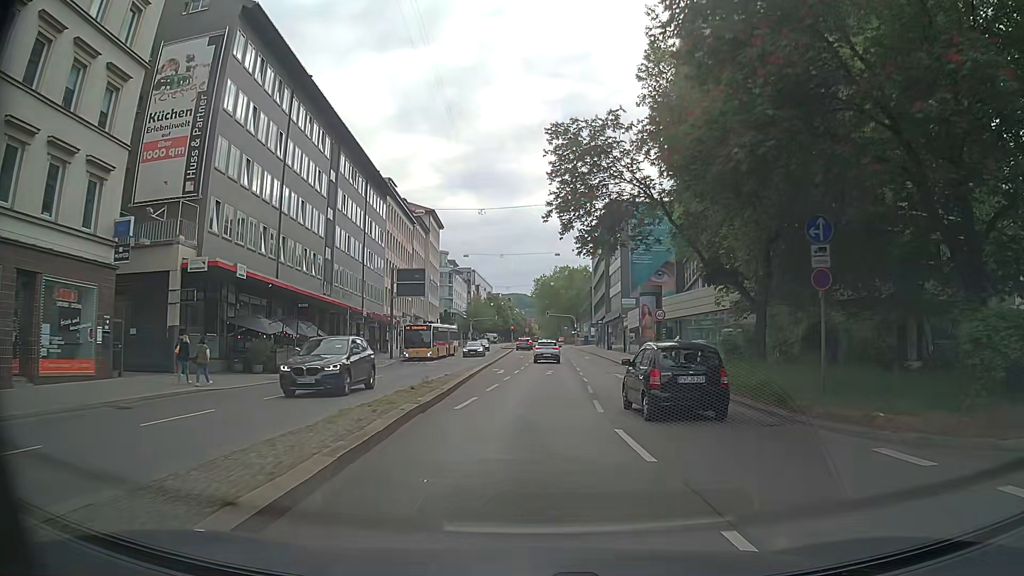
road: secondary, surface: asphalt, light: Day
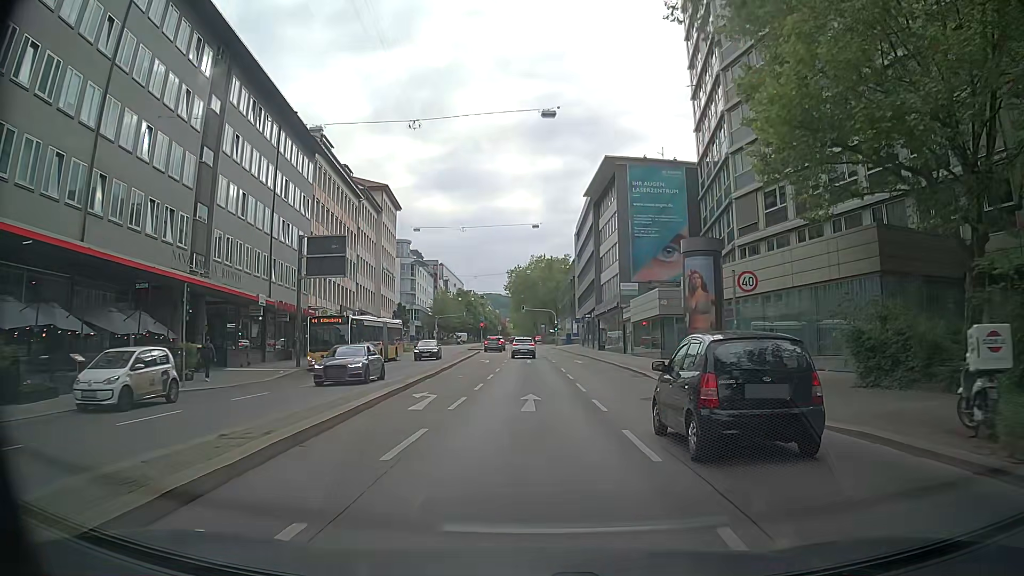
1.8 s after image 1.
(+0.3, +17.7) m; +2°
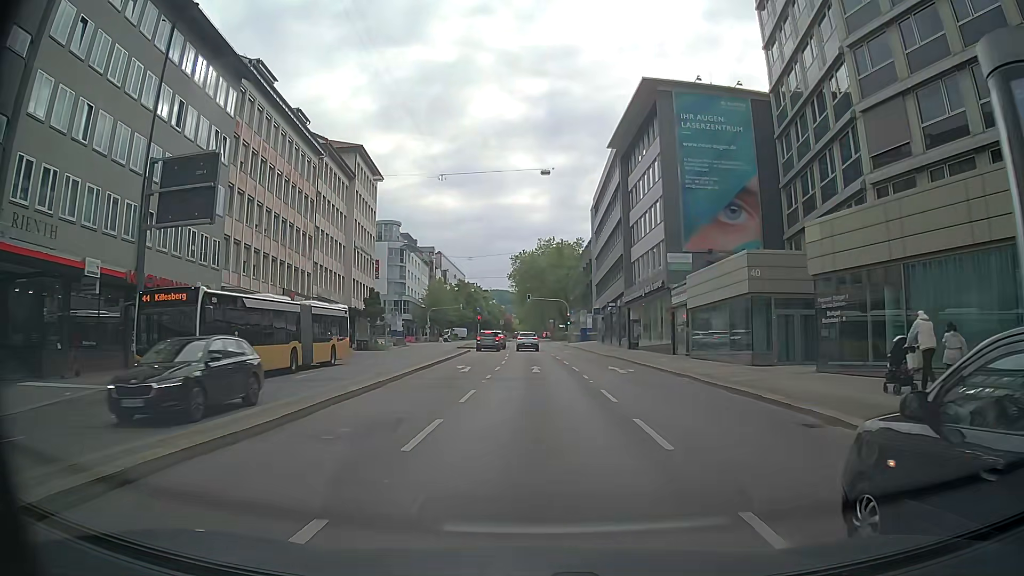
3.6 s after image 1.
(+0.1, +17.5) m; 0°
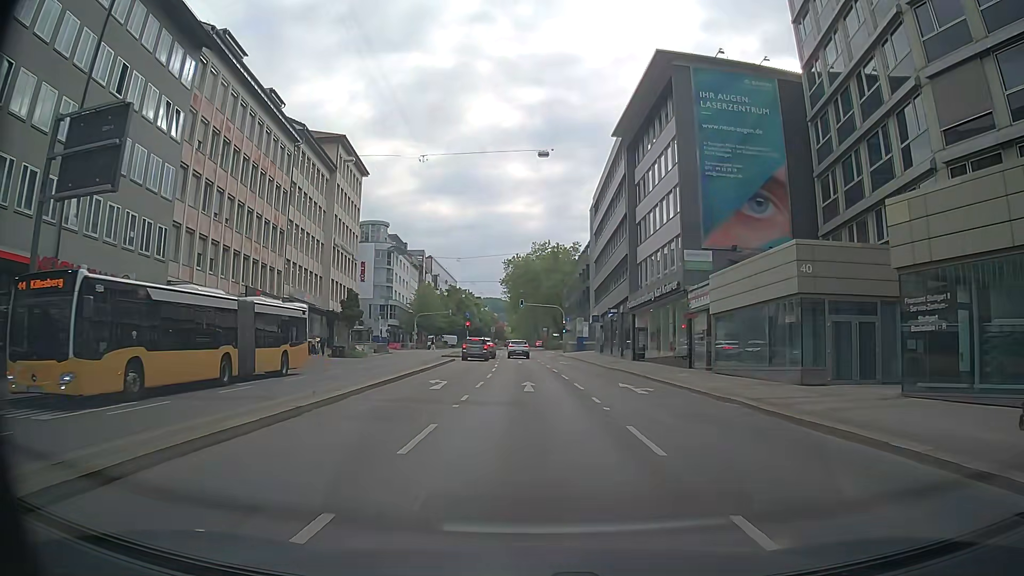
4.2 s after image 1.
(0.0, +5.8) m; 0°
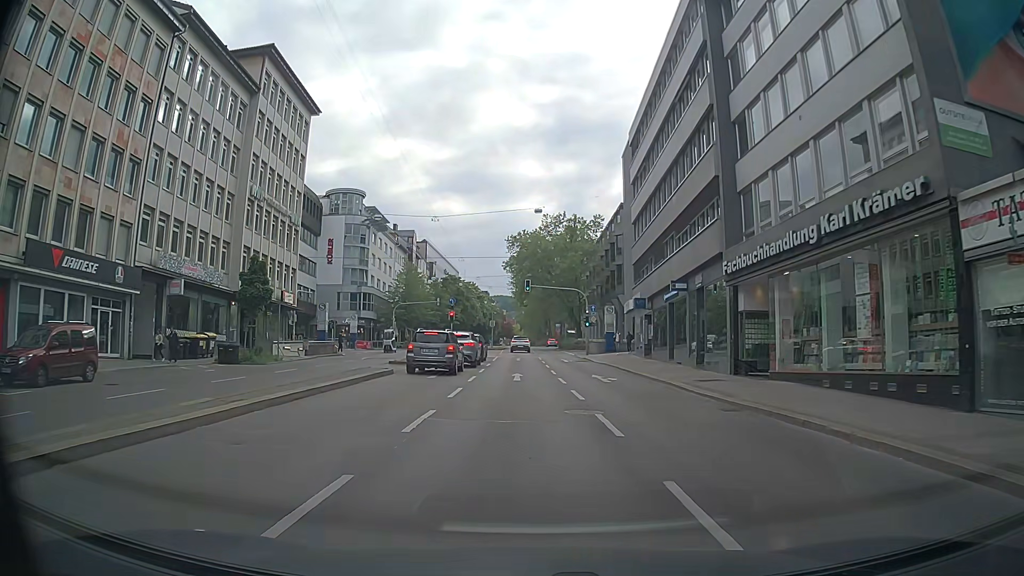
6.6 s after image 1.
(+0.1, +22.7) m; -1°
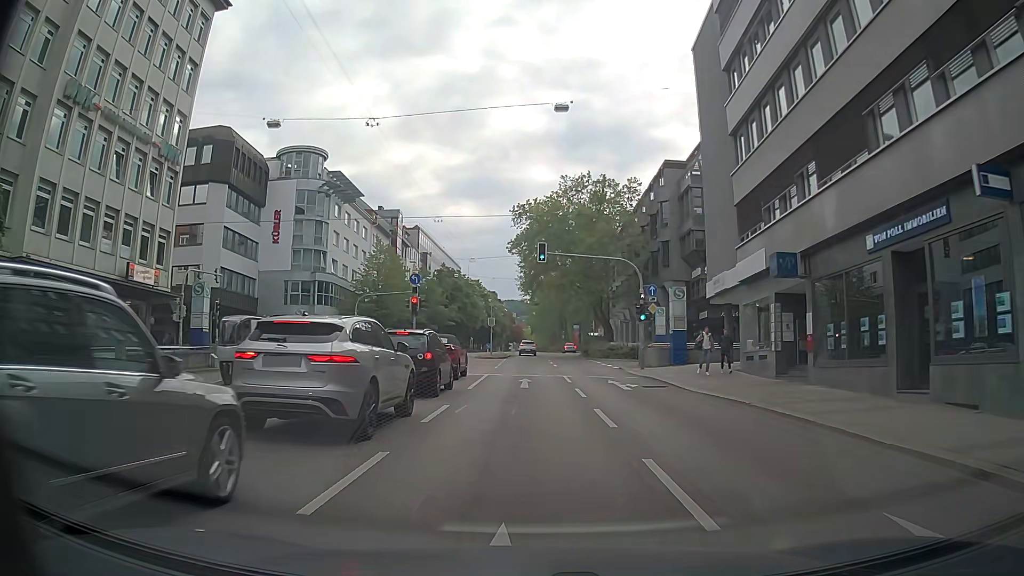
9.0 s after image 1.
(-0.3, +22.9) m; -1°
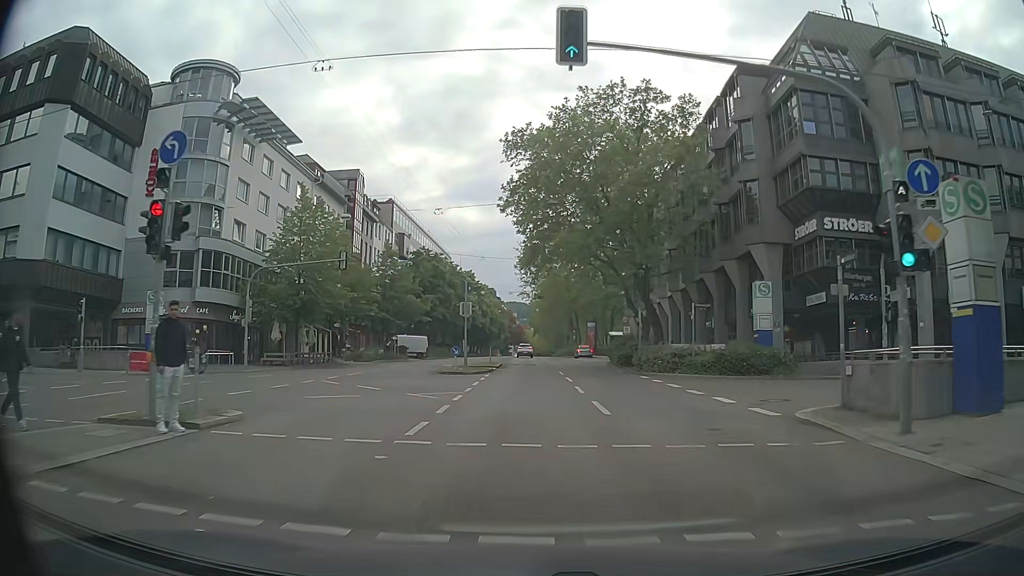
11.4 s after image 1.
(+0.1, +24.2) m; 0°
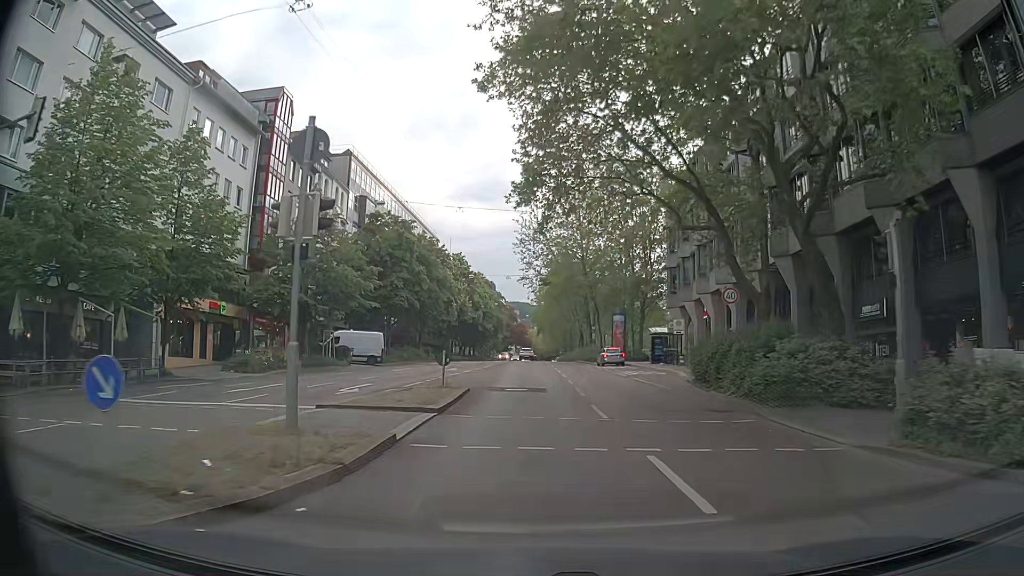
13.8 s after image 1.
(-0.1, +25.0) m; -1°
(0, +10) (0, +20) (0, +30) (0, +40) (0, +50) (0, +60) (0, +70) (0, +80) (0, +90) (0, +100) m
